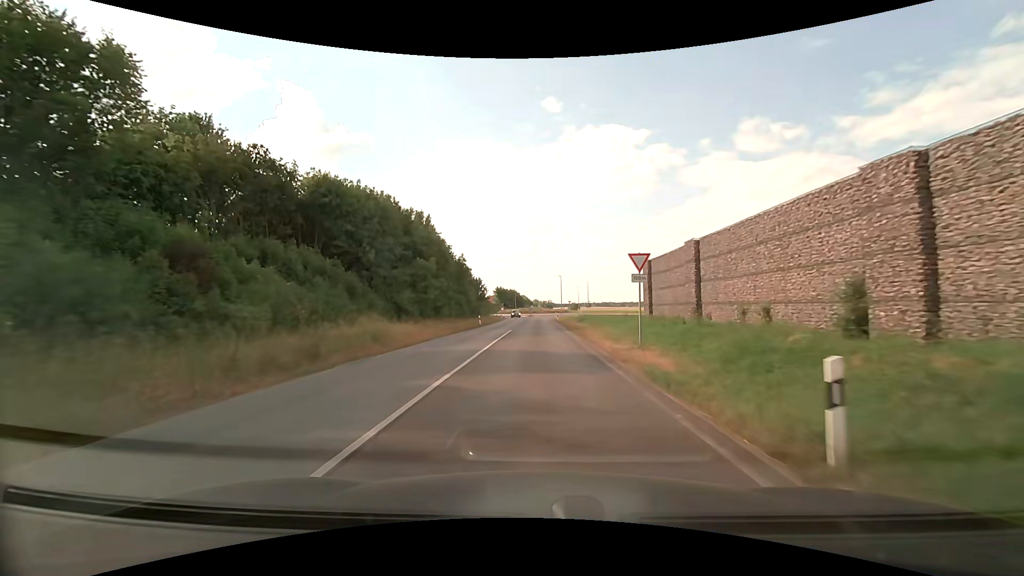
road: secondary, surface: asphalt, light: Day
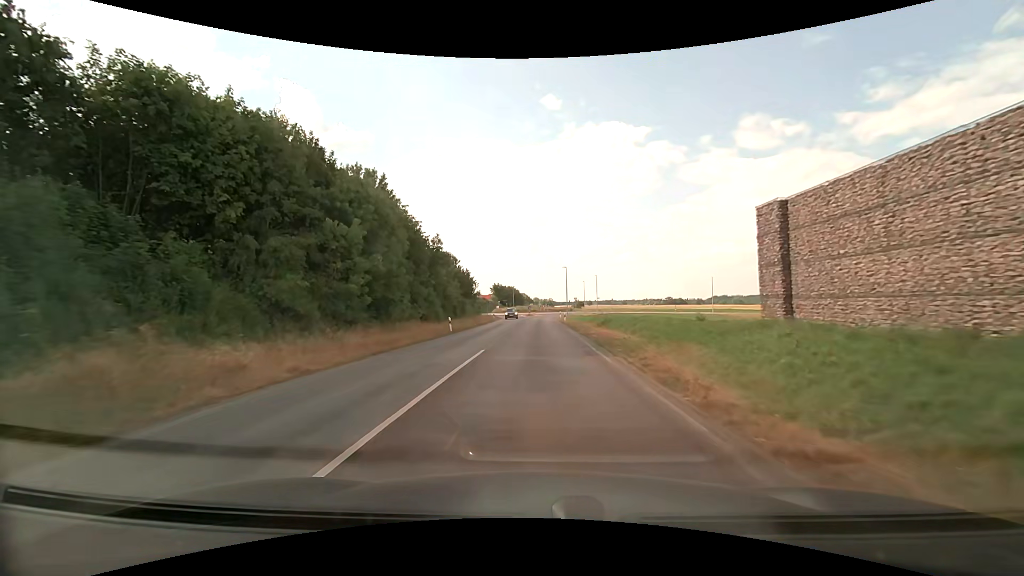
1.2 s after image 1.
(0.0, +17.2) m; 0°
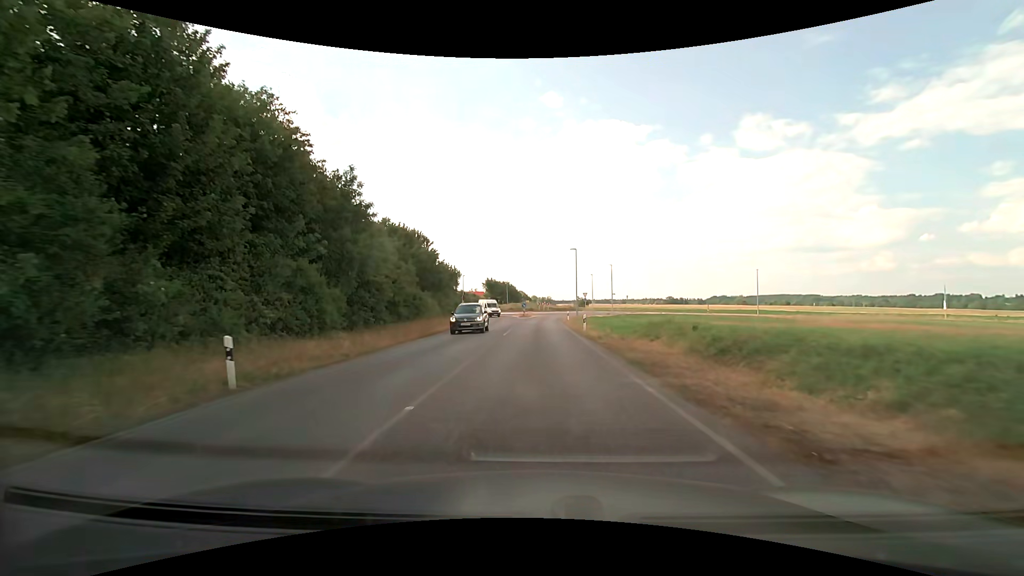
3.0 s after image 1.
(0.0, +23.5) m; 0°
